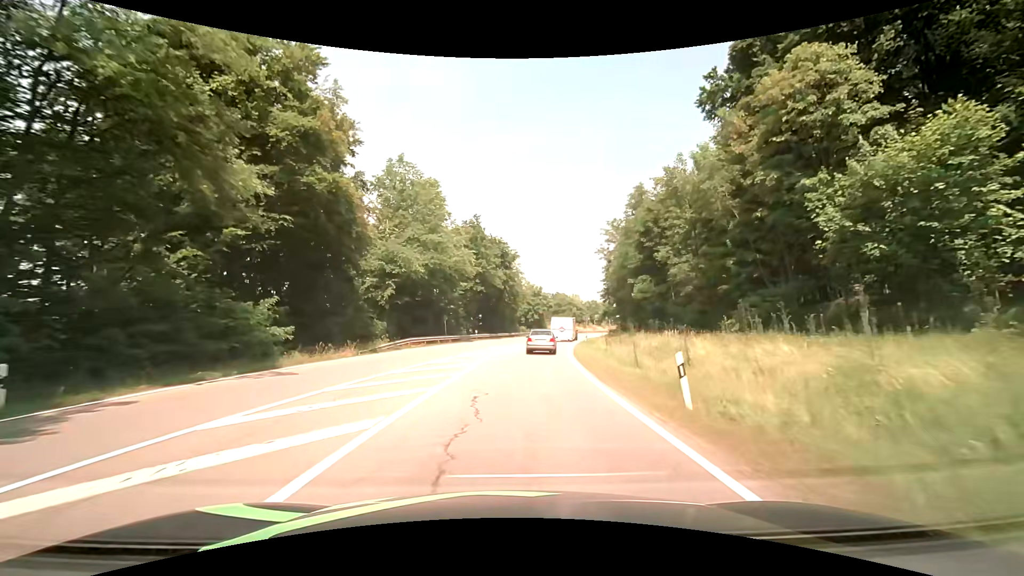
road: secondary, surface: asphalt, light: Day
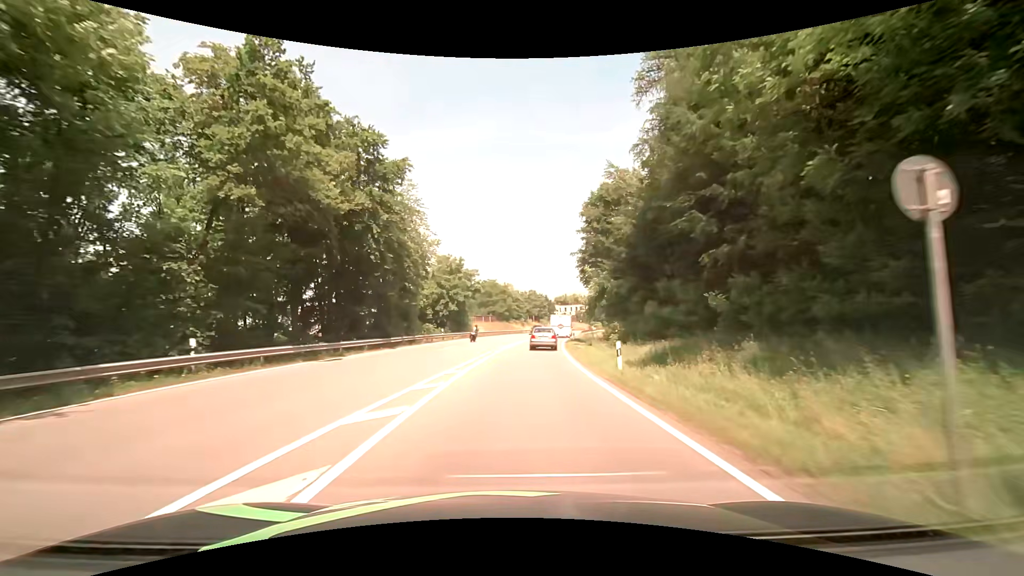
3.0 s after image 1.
(+2.7, +45.2) m; +8°
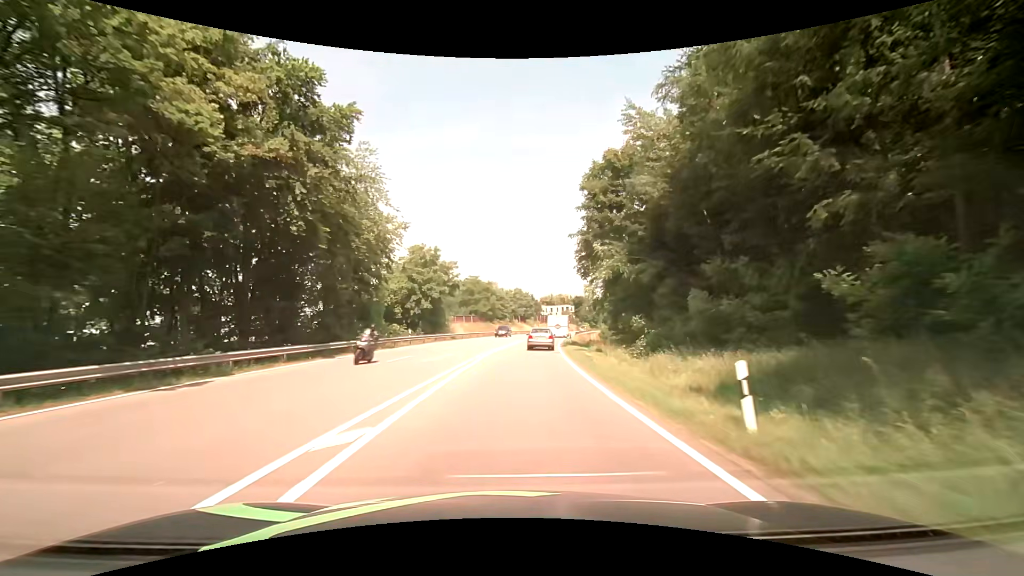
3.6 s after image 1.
(+0.2, +9.4) m; +2°
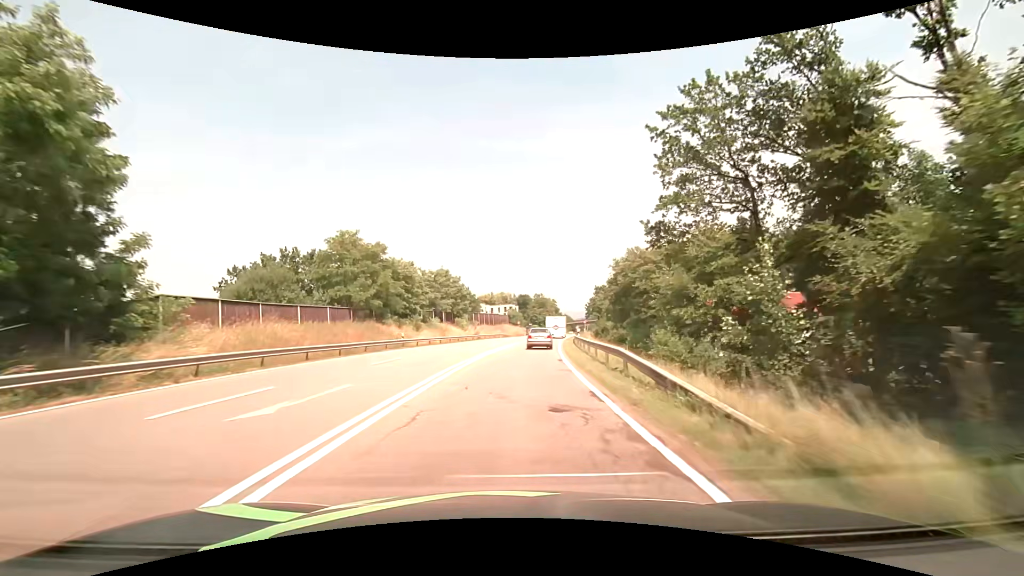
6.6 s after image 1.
(+3.0, +48.5) m; +7°
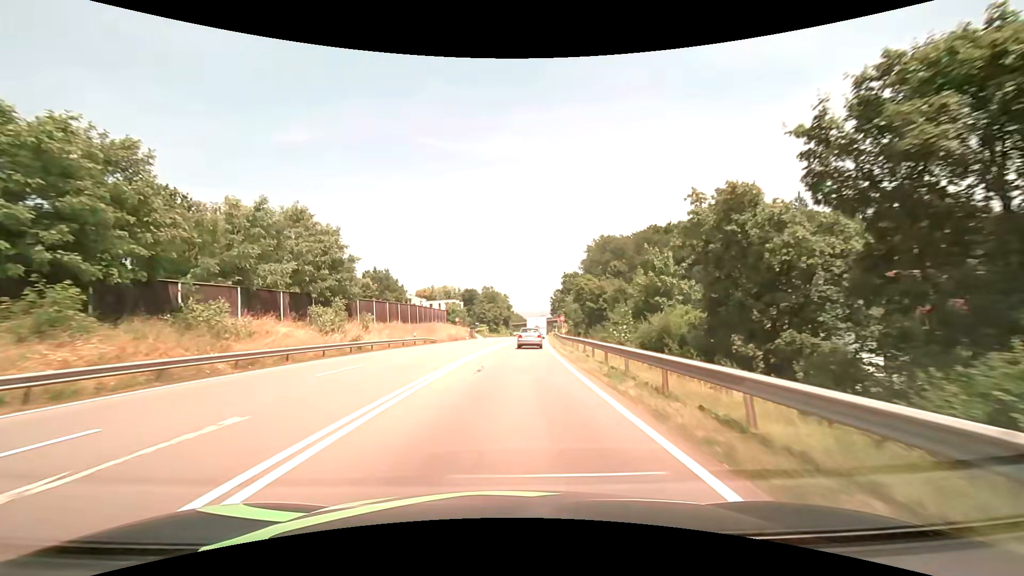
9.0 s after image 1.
(+2.2, +40.5) m; +6°
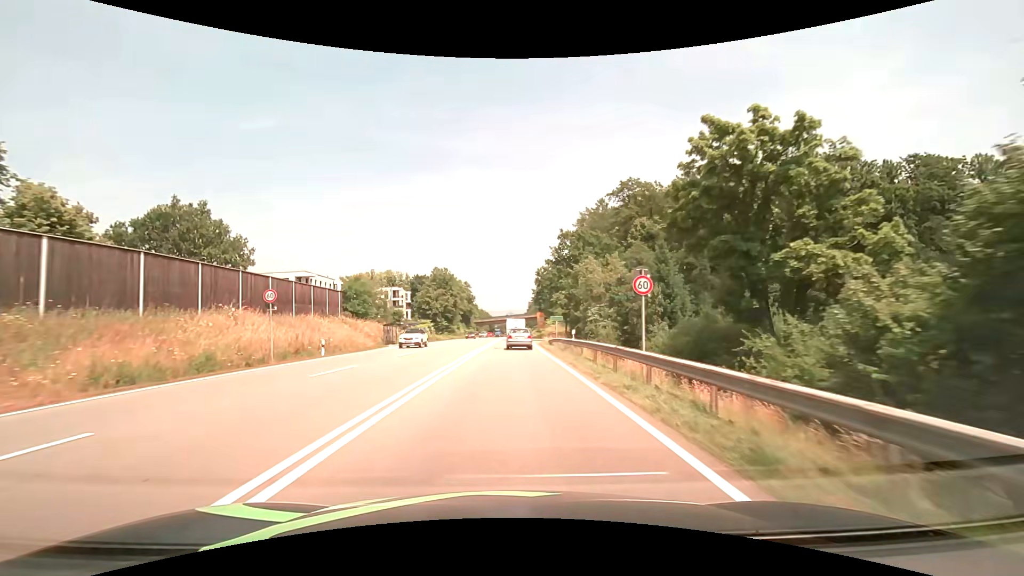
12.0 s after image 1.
(+2.0, +50.7) m; +4°
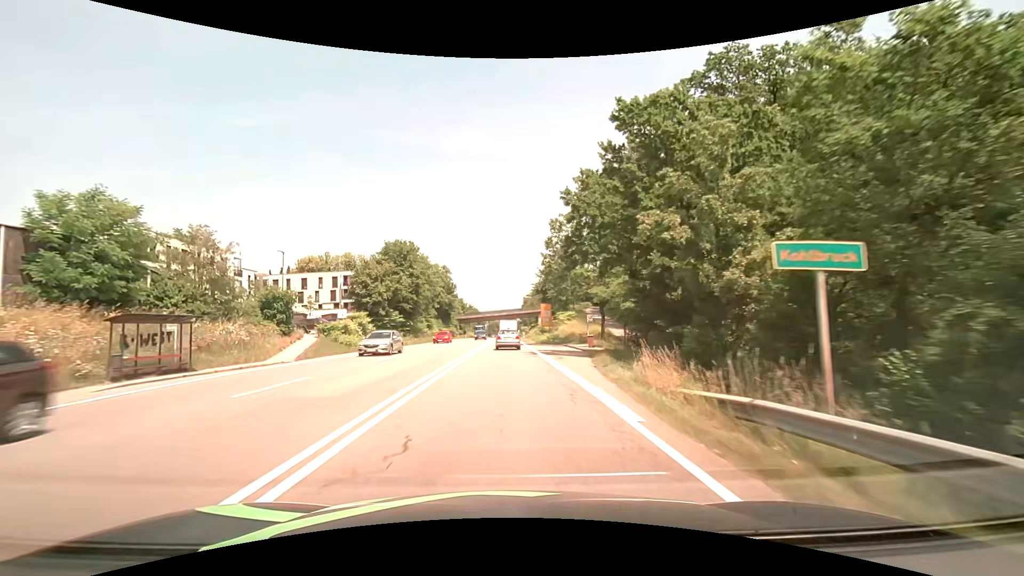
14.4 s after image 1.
(+0.3, +38.0) m; +1°
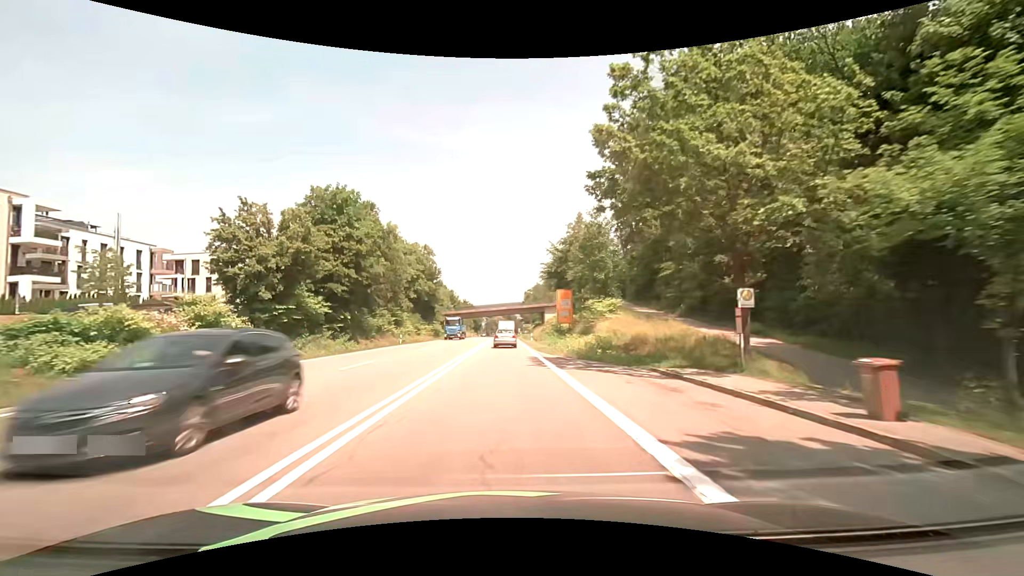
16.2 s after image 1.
(0.0, +27.9) m; 0°
(0, +10) (0, +20) (0, +30) (0, +40) (0, +50) (0, +60) (0, +70) (0, +80) (0, +90) (0, +100) m
